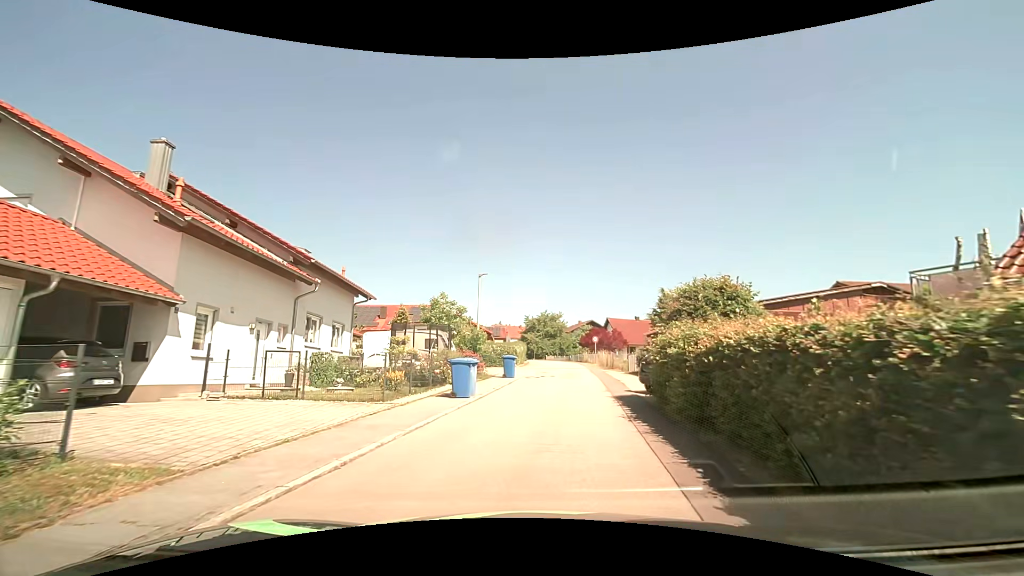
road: residential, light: Day
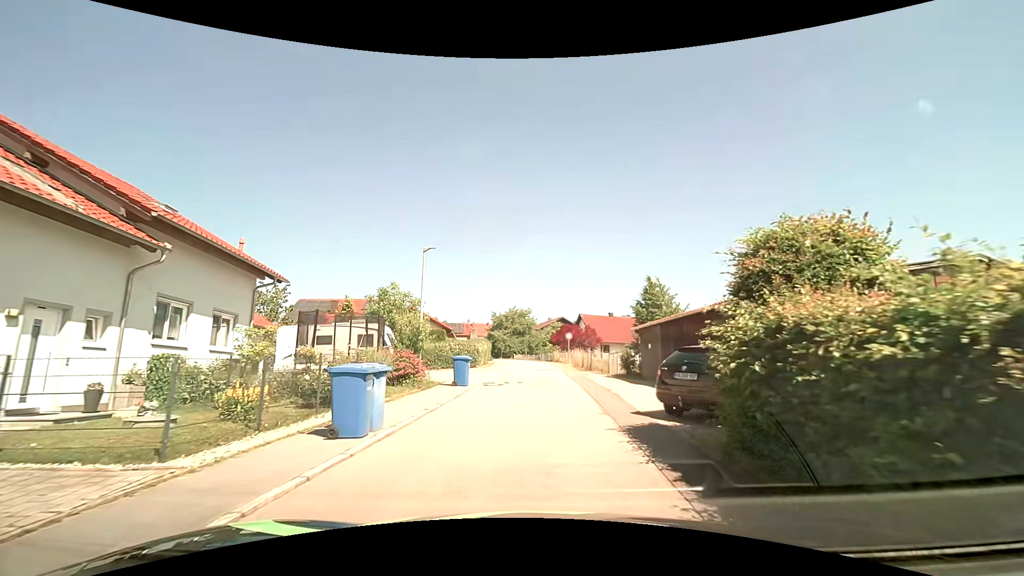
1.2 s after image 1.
(+0.2, +6.3) m; +5°
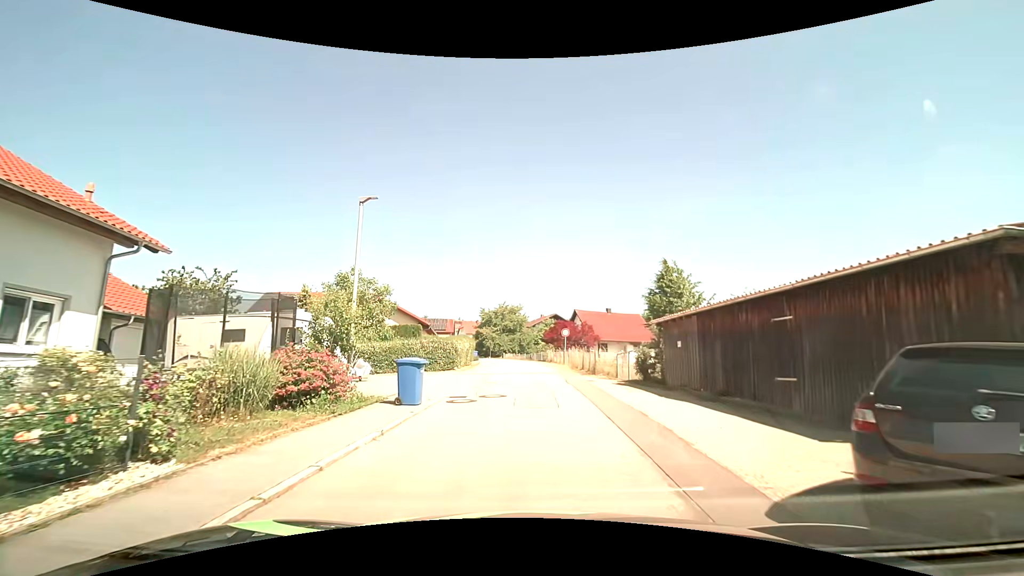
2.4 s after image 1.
(0.0, +6.5) m; 0°
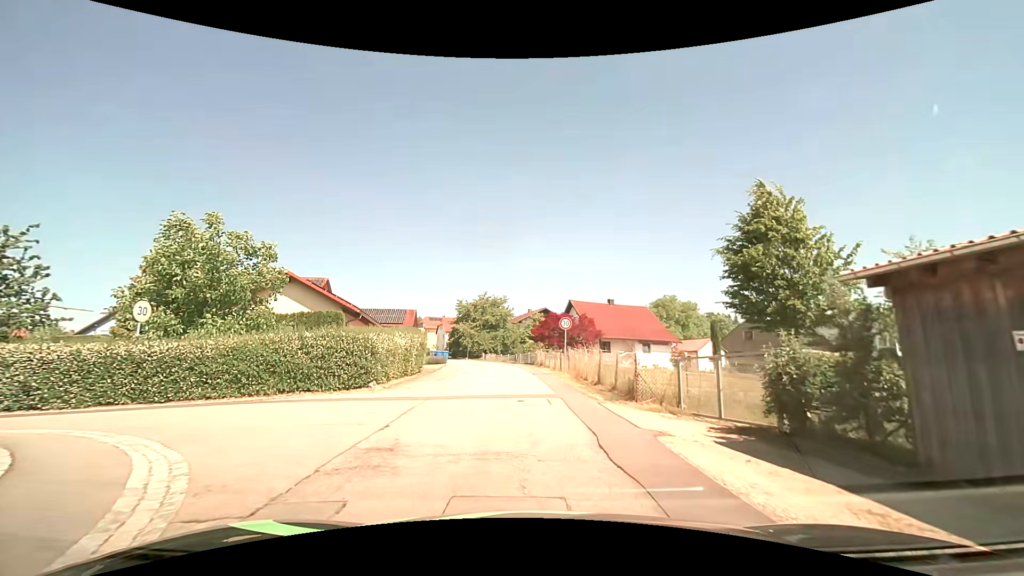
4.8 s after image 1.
(+0.2, +13.6) m; +2°
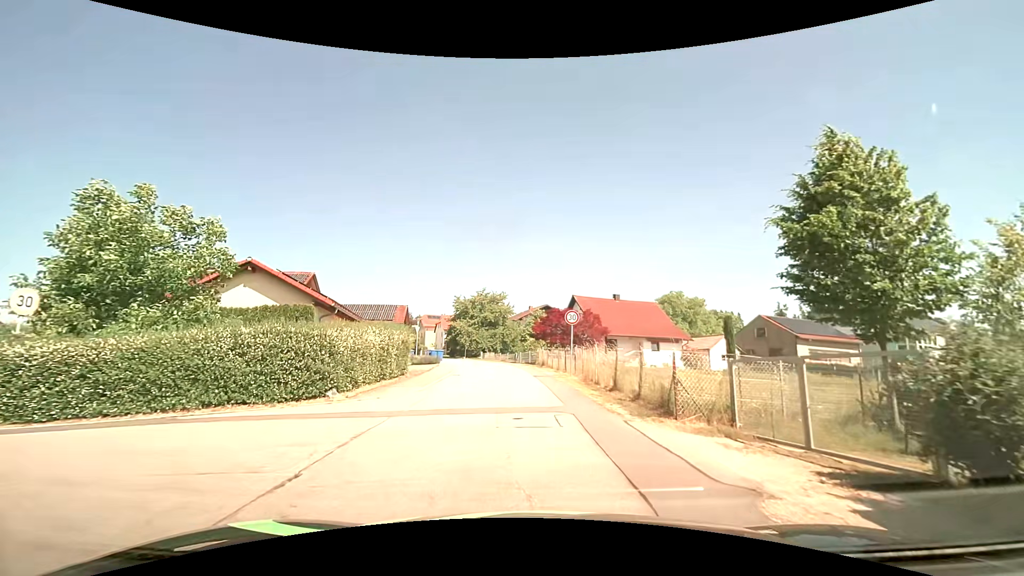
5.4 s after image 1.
(0.0, +3.5) m; -1°
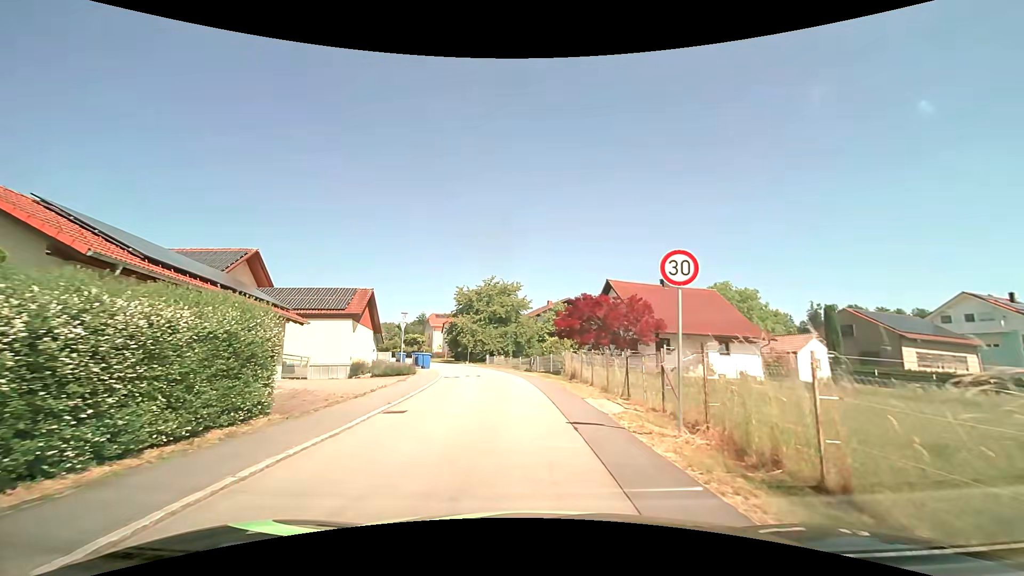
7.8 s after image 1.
(-0.2, +13.6) m; -2°
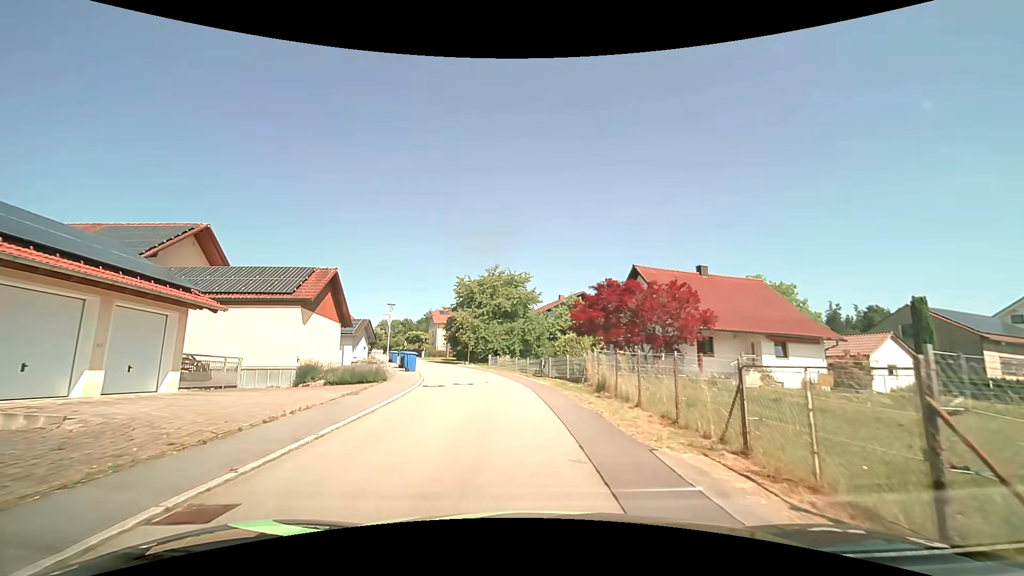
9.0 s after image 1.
(0.0, +6.9) m; -1°
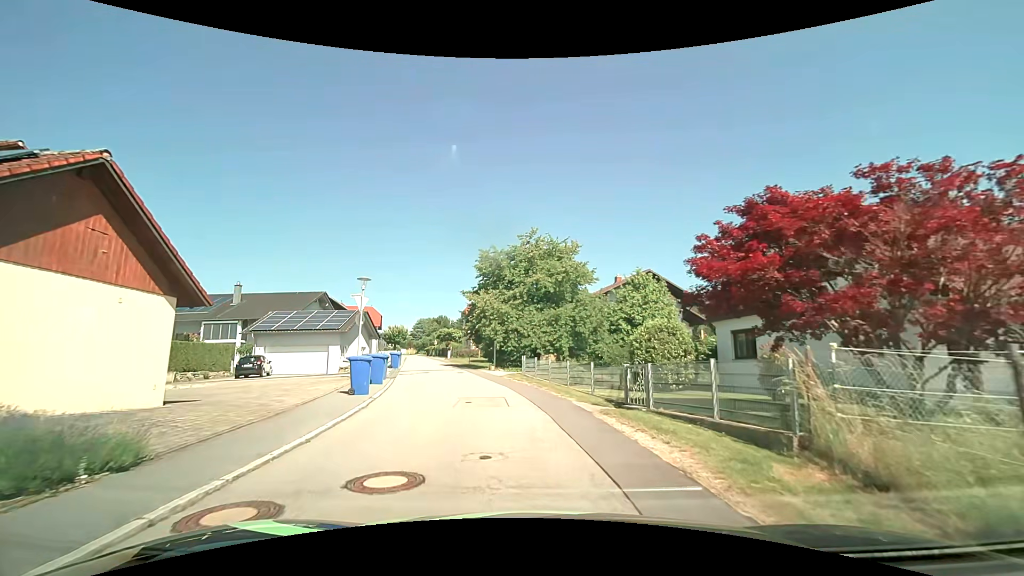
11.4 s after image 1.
(-0.5, +14.5) m; -5°
(0, +10) (-2, +20) (-4, +30) (-7, +39) (-9, +49) (-11, +59) (-14, +68) (-16, +78) (-19, +88) (-21, +98) m
